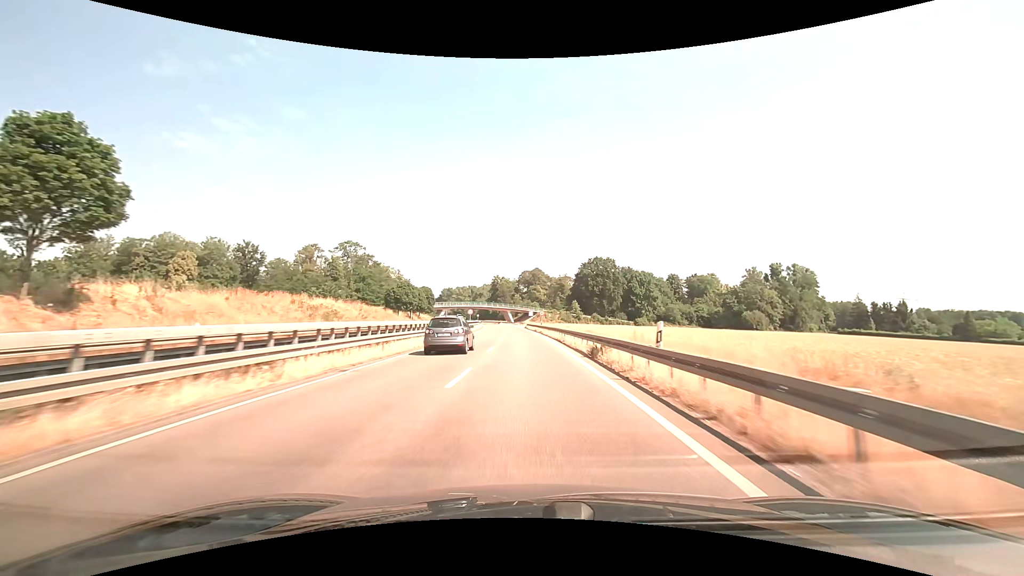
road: trunk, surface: asphalt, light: Day
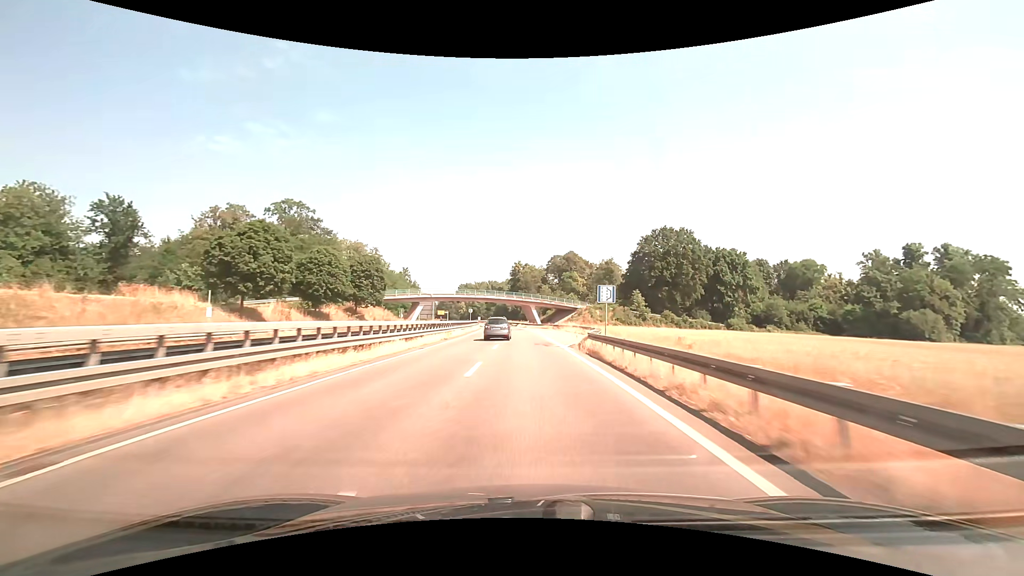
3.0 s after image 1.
(-1.9, +69.7) m; -3°
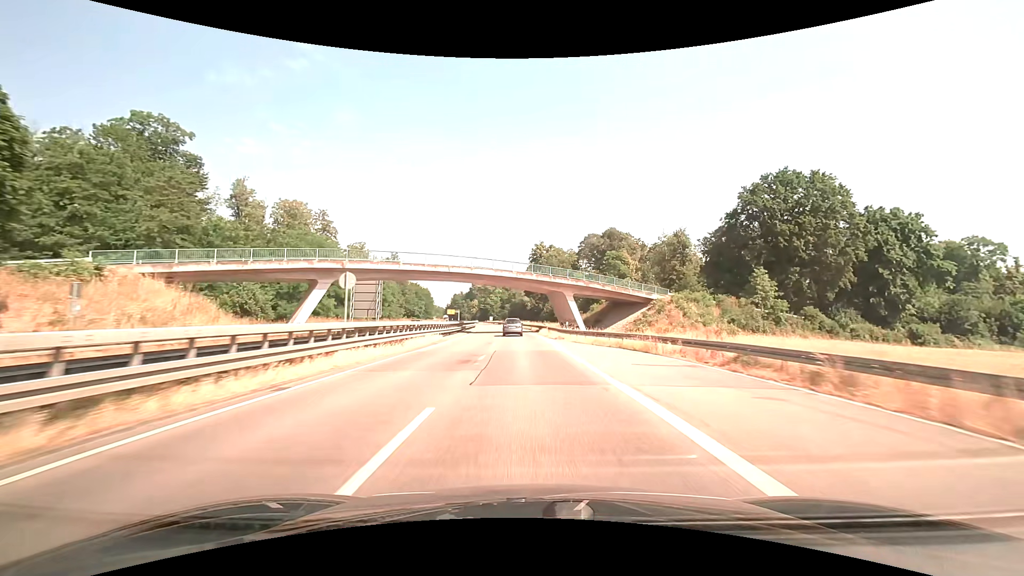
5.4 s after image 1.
(-1.3, +55.8) m; -2°
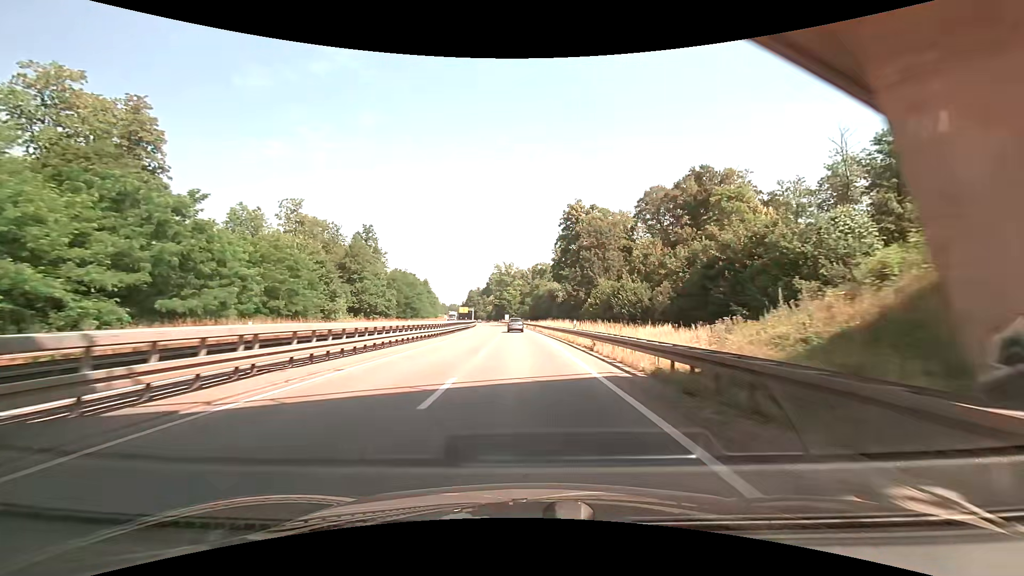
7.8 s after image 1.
(-1.2, +55.8) m; -2°
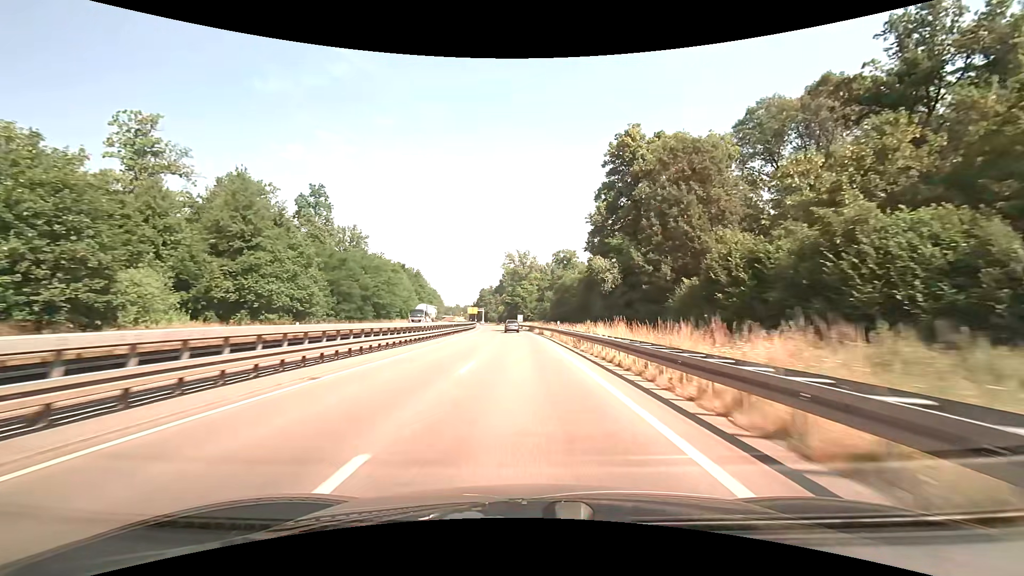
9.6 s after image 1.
(-1.1, +42.2) m; -3°
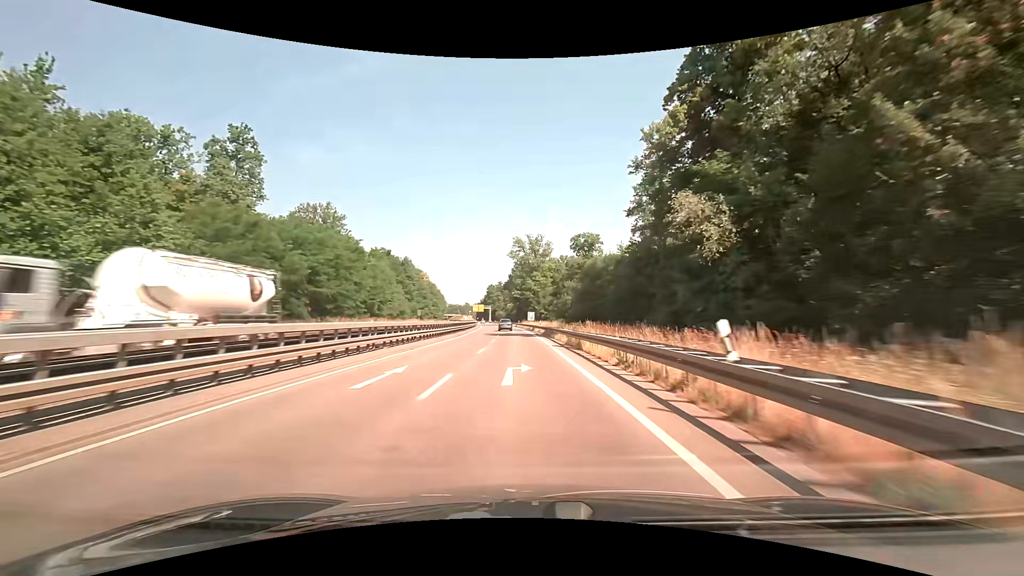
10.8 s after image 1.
(-0.2, +28.5) m; -1°
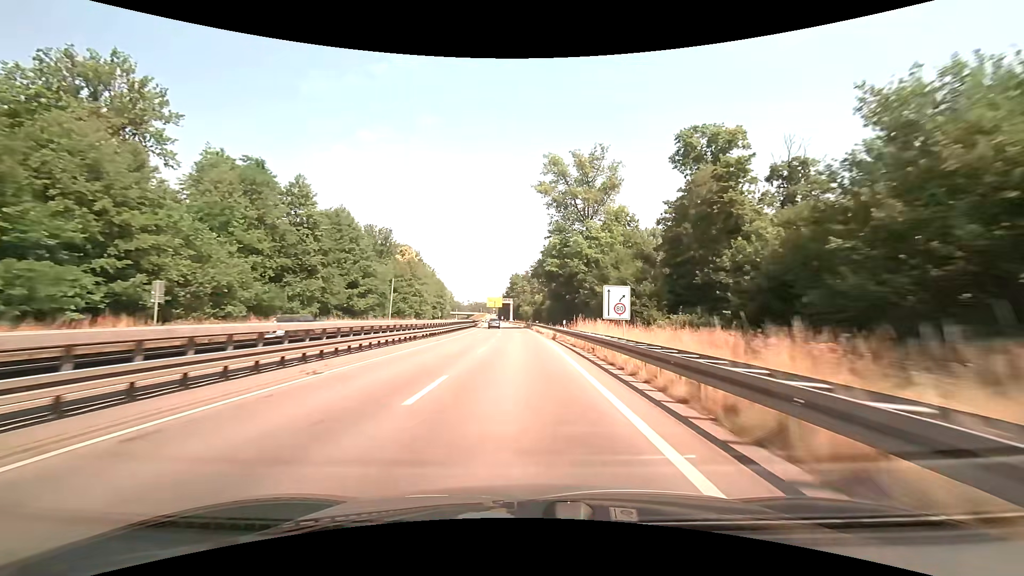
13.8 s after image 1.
(-2.2, +72.0) m; -4°
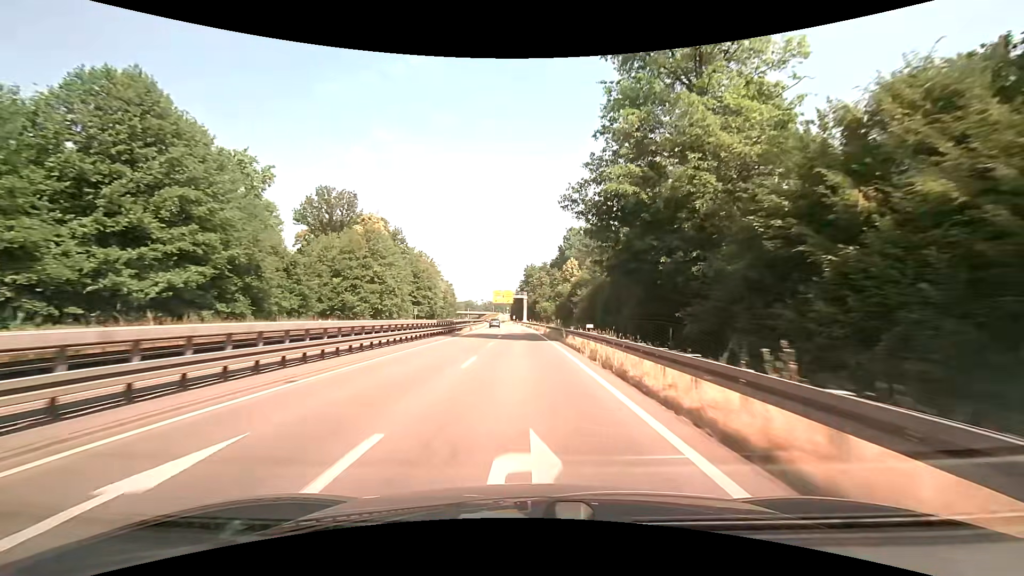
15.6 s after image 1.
(-0.6, +41.8) m; -1°
(0, +10) (0, +20) (0, +30) (-1, +40) (-1, +50) (-2, +60) (-2, +70) (-2, +80) (-3, +90) (-4, +100) m
